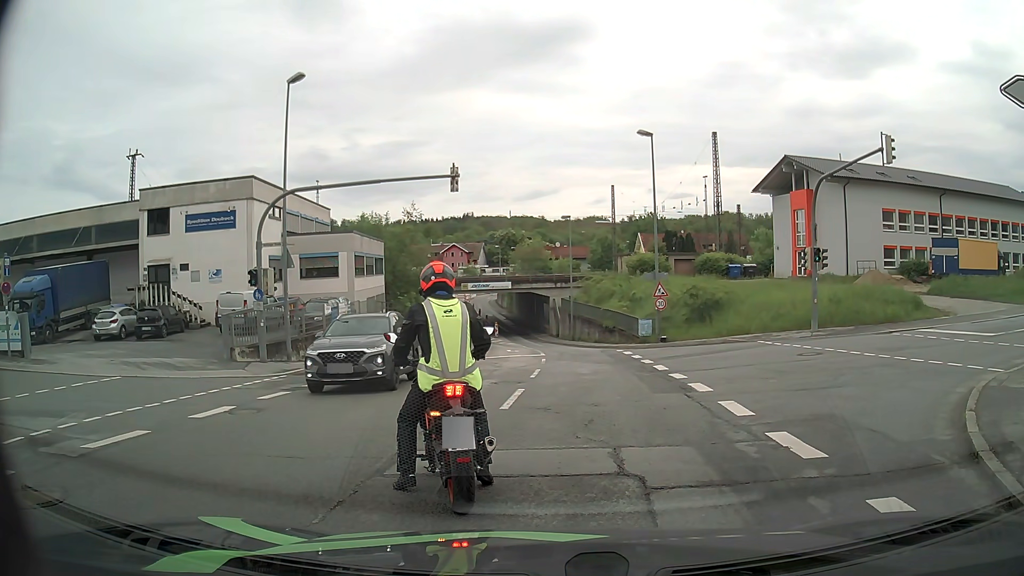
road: tertiary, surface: asphalt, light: Day
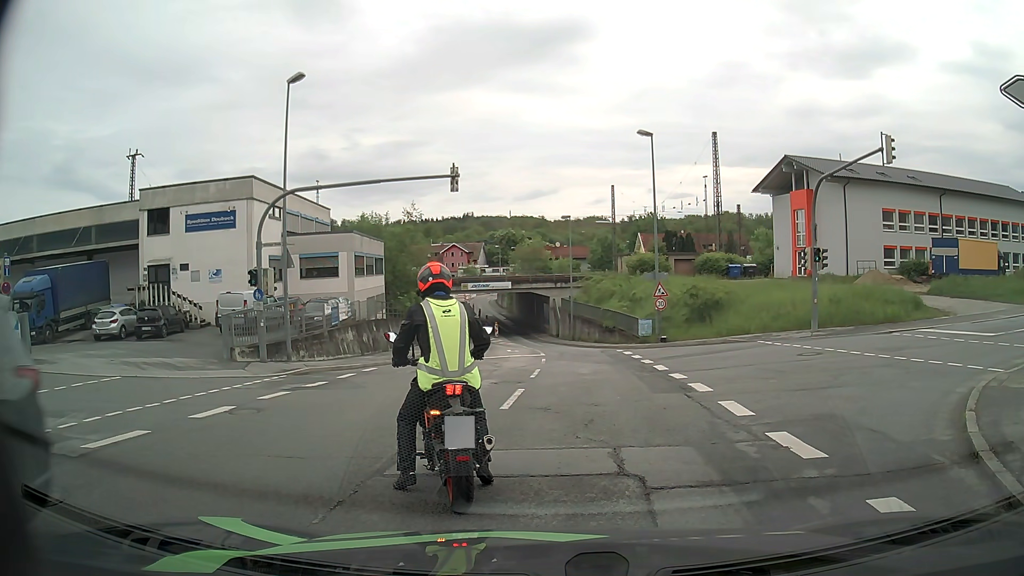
(0.0, 0.0) m; 0°
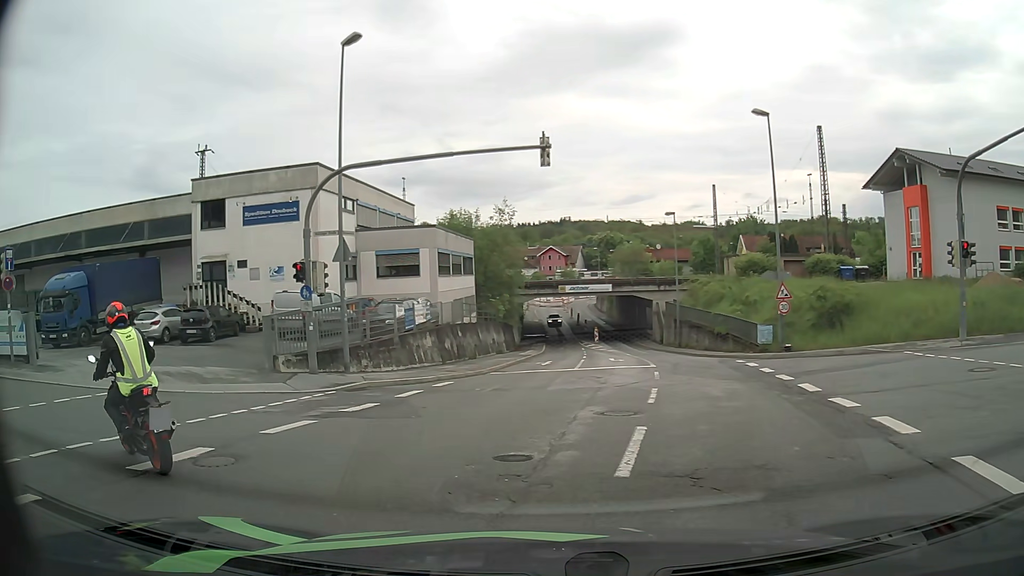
(-0.2, +4.6) m; -9°
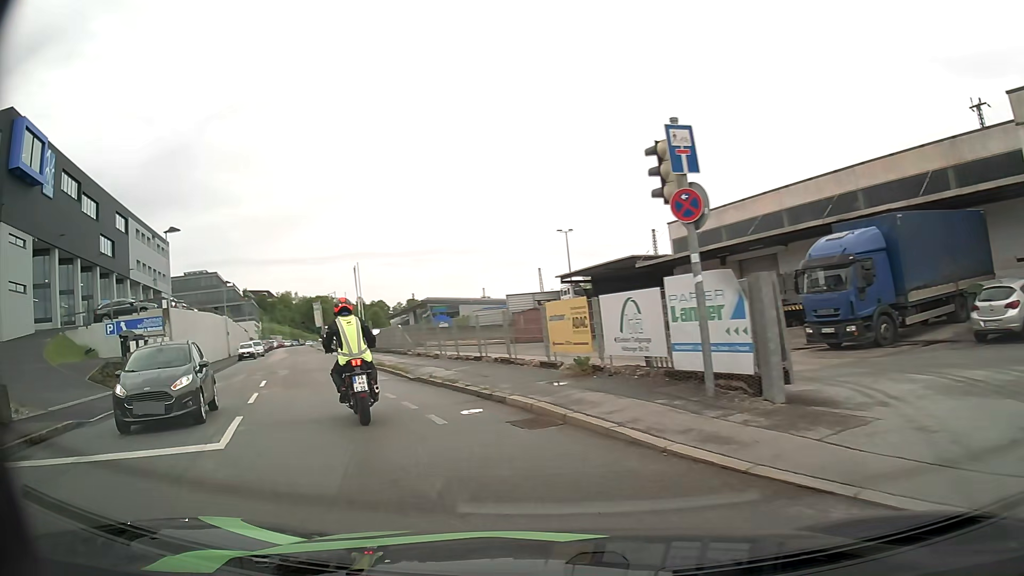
(-7.1, +10.5) m; -68°
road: residential
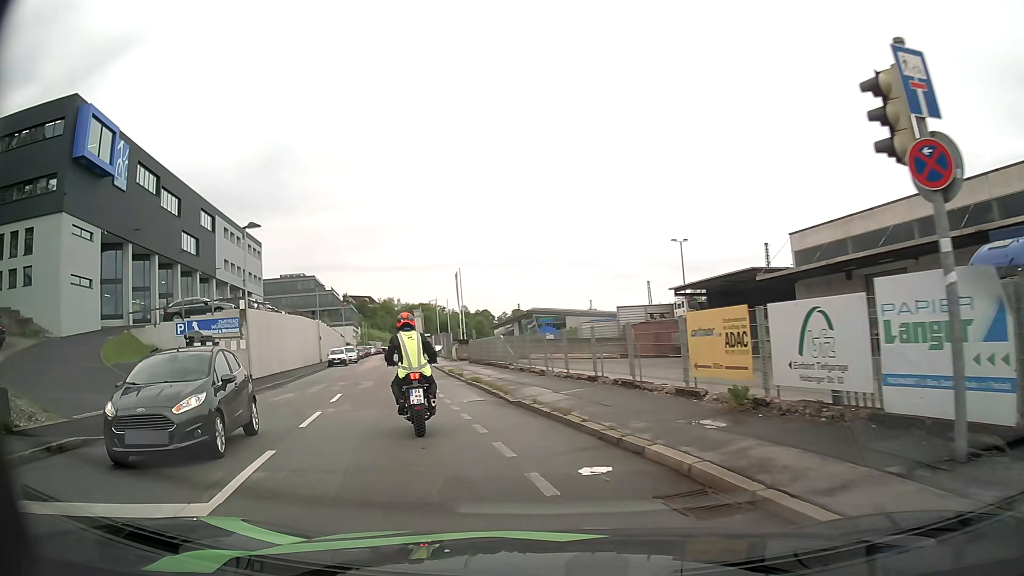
(-0.2, +3.3) m; -10°
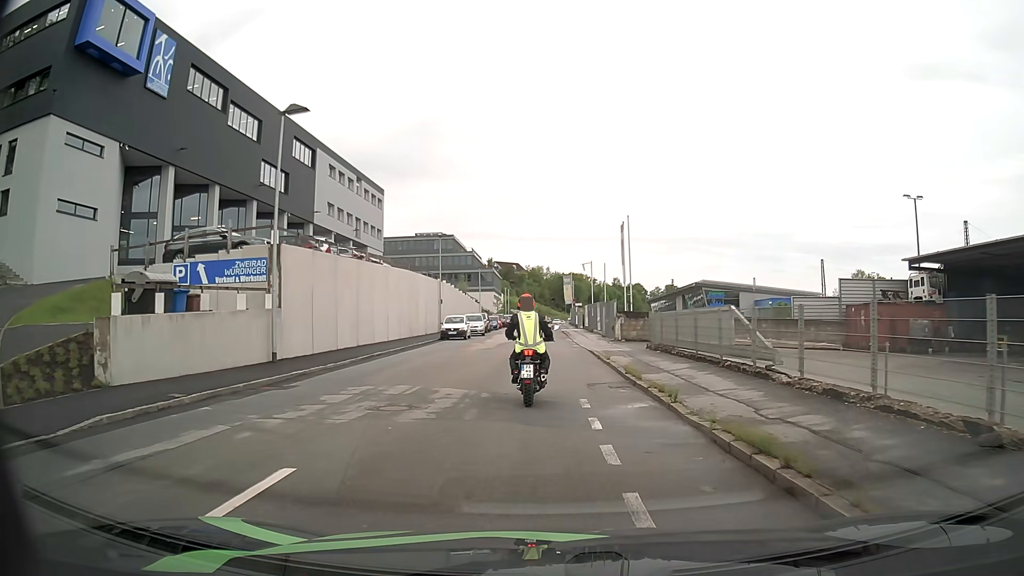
(-2.2, +15.3) m; -11°
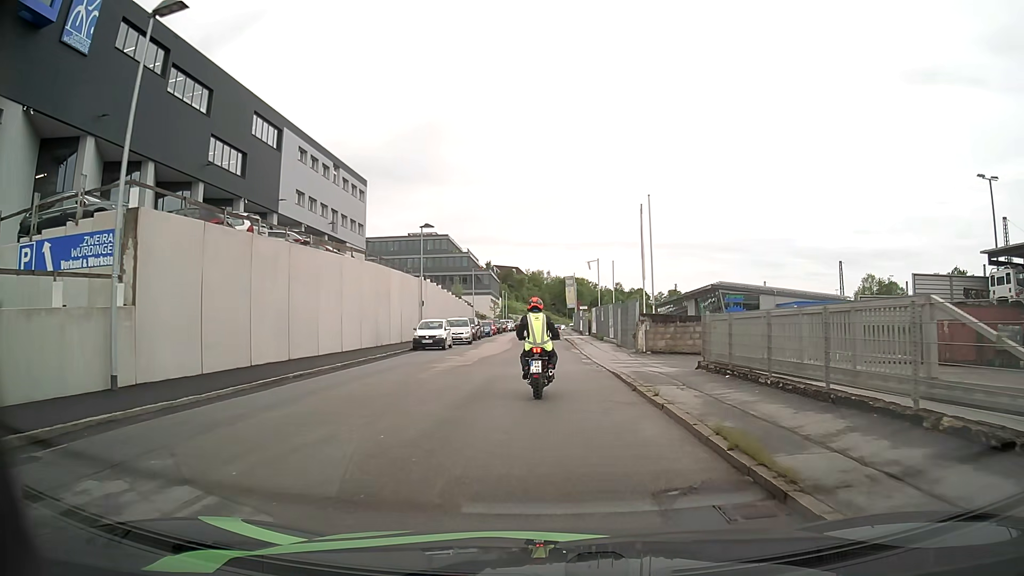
(0.0, +8.8) m; 0°
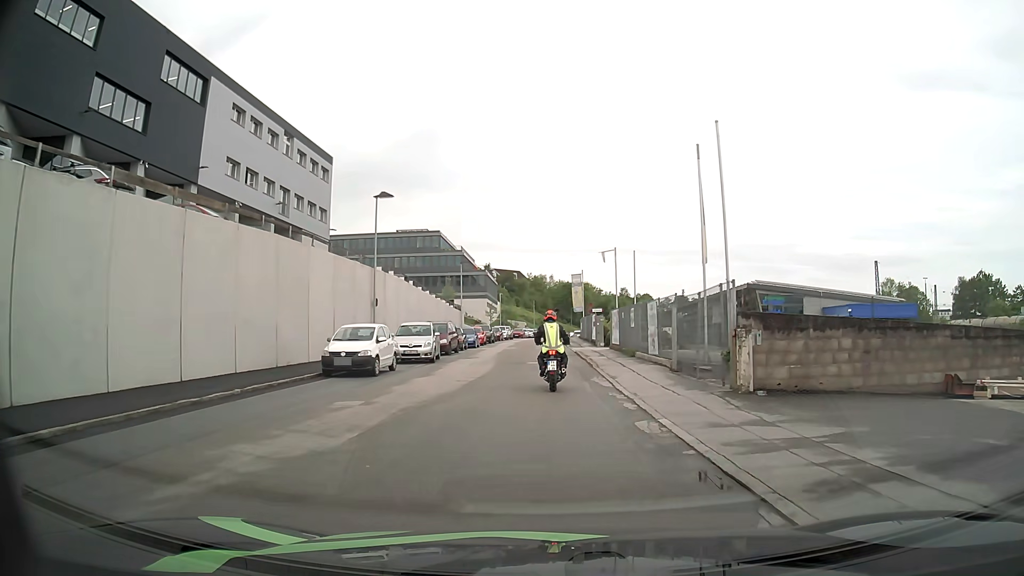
(0.0, +14.0) m; 0°
(0, +10) (0, +20) (0, +30) (0, +40) (0, +50) (0, +60) (0, +70) (0, +80) (+1, +90) (+1, +100) m
